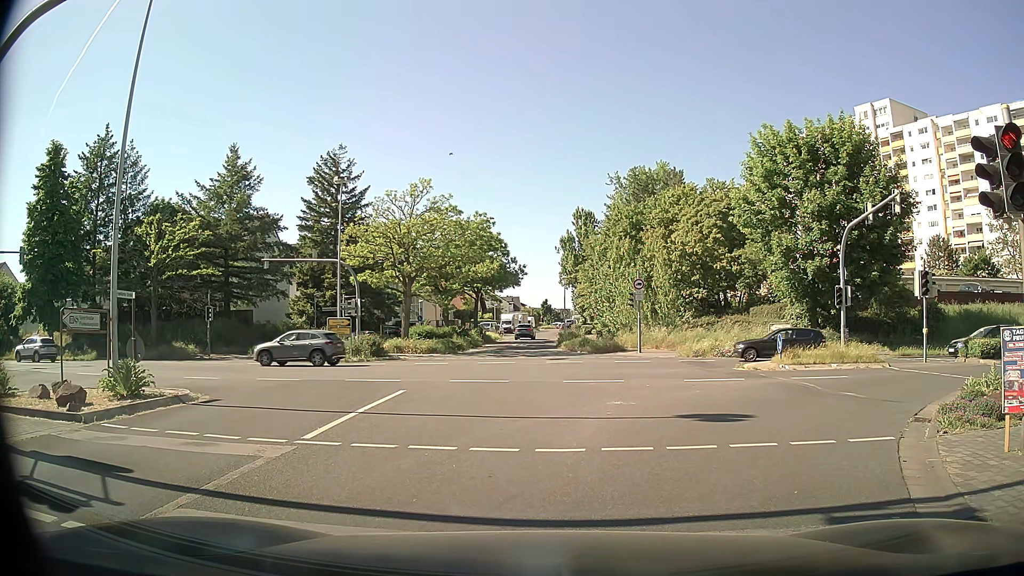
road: tertiary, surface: asphalt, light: Day
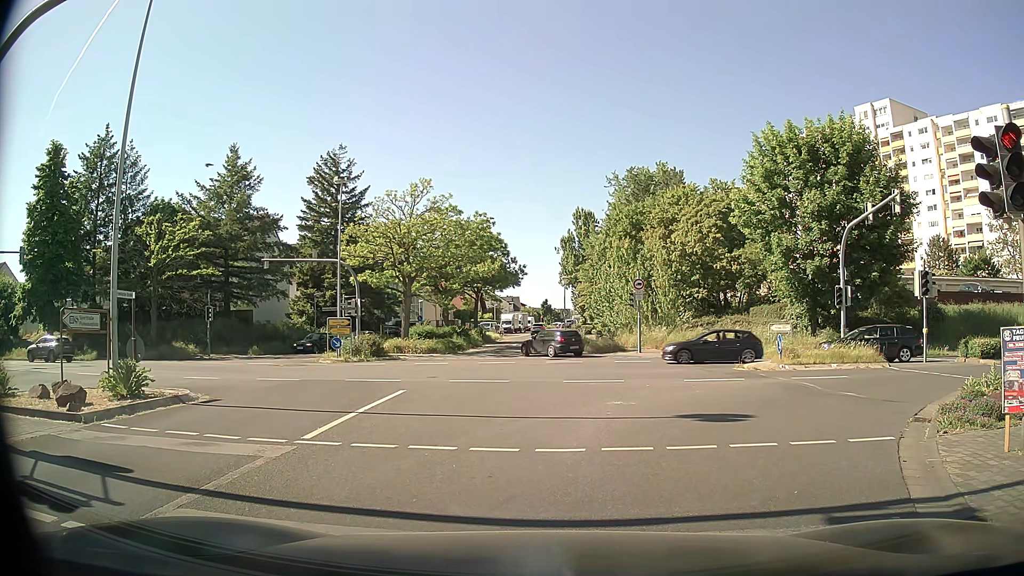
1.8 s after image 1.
(0.0, 0.0) m; 0°
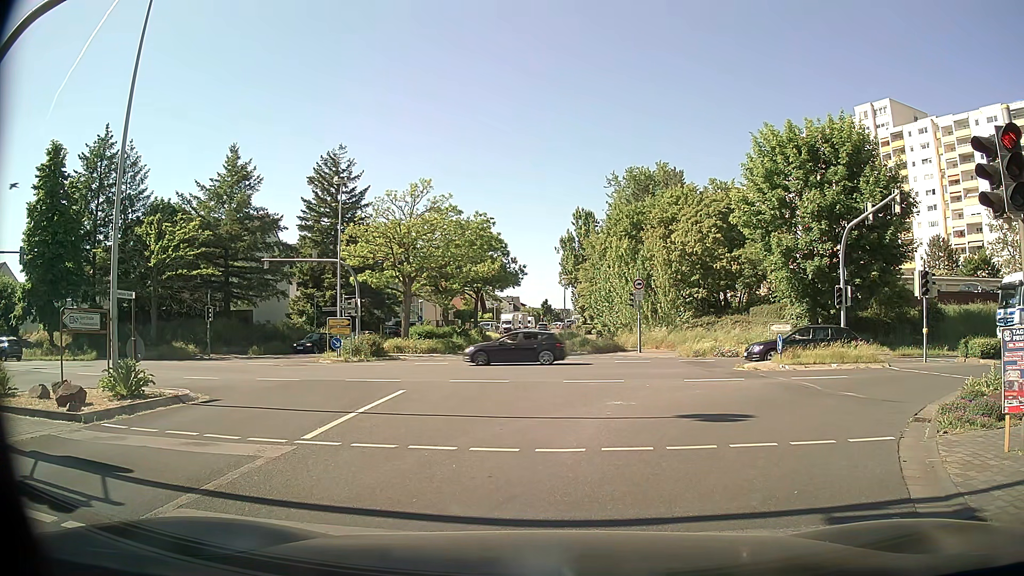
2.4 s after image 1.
(0.0, 0.0) m; 0°
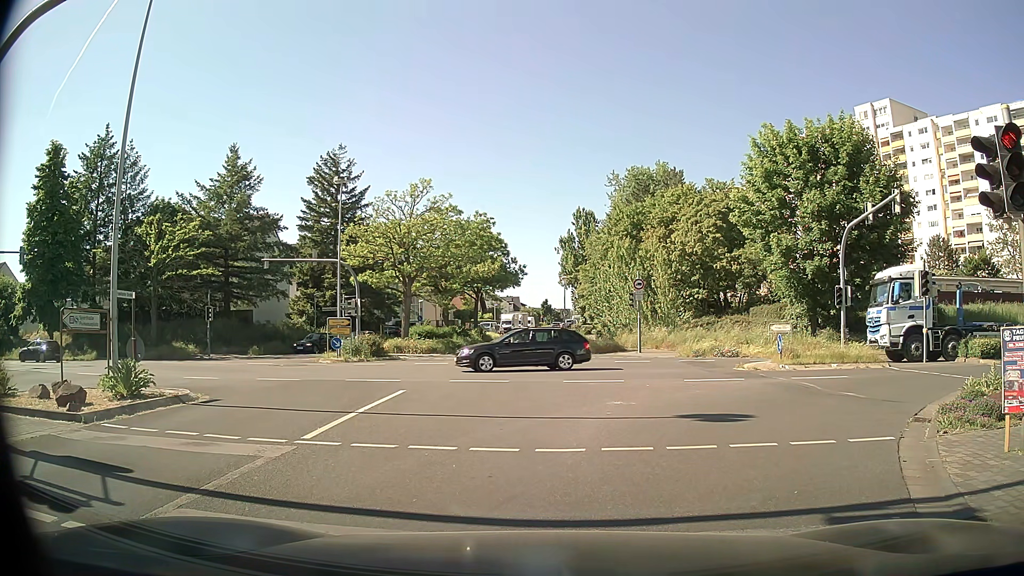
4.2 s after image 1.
(0.0, 0.0) m; 0°
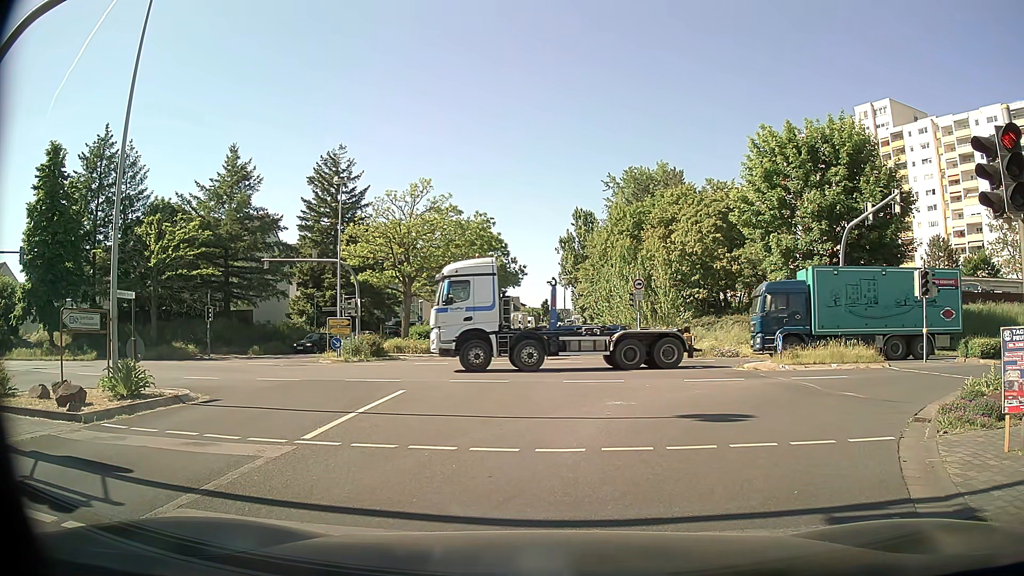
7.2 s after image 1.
(0.0, 0.0) m; 0°
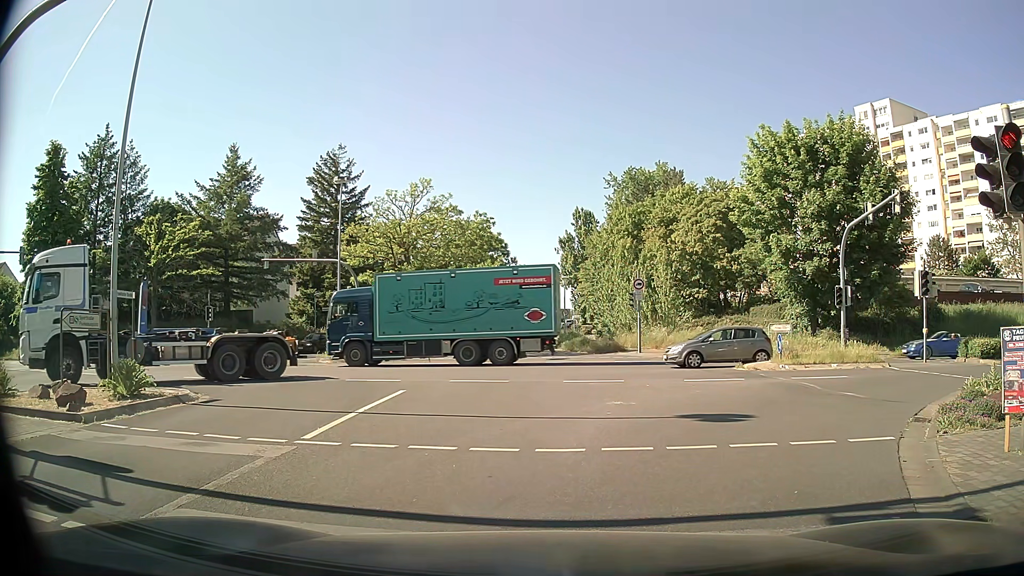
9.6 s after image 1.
(0.0, 0.0) m; 0°
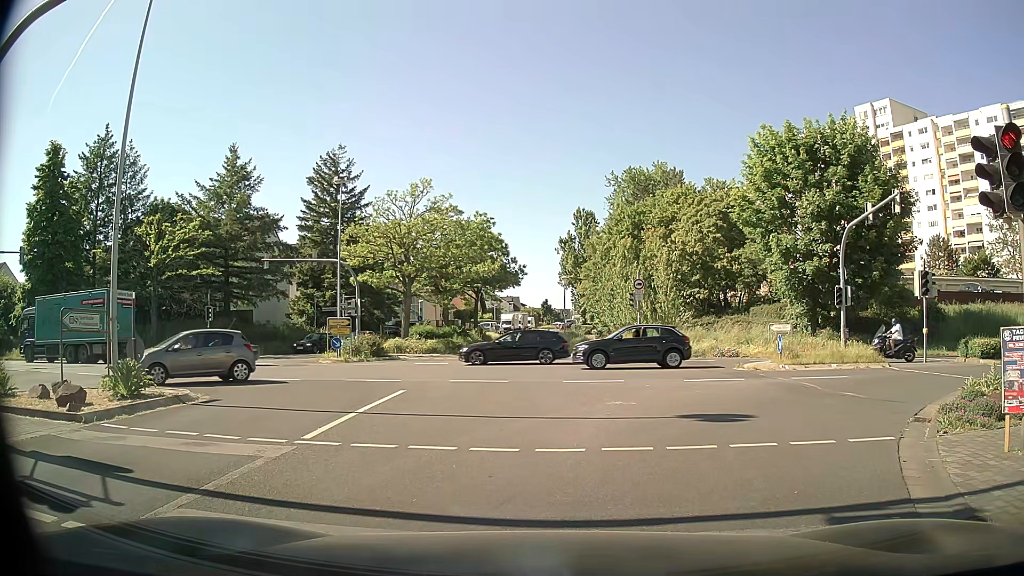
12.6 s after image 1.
(0.0, 0.0) m; 0°
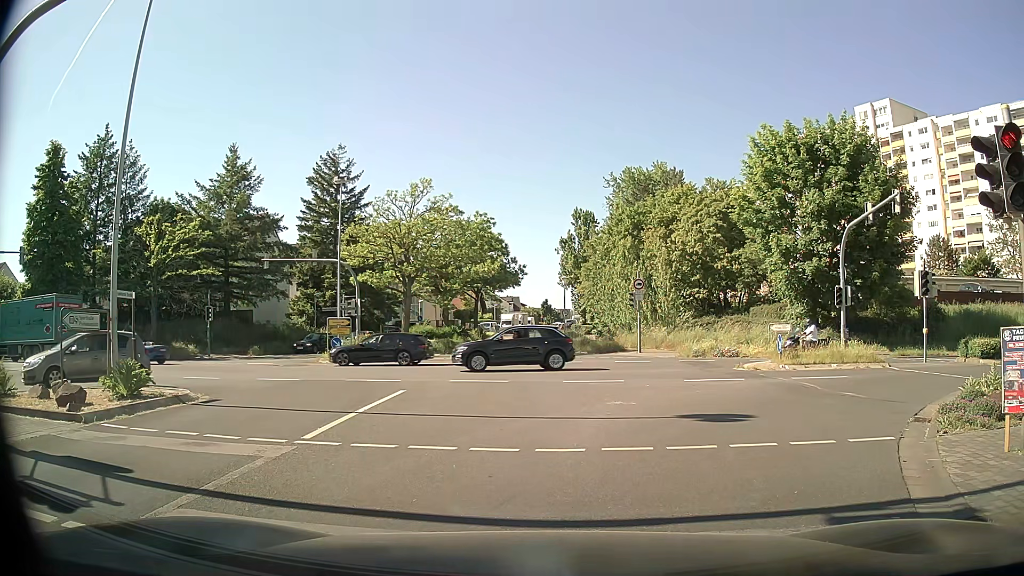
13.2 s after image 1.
(0.0, 0.0) m; 0°
(+2, +10) (+9, +16) (+19, +19) (+29, +18) (+39, +17) (+49, +16) (+59, +15) (+69, +14) (+79, +13) (+89, +13) m
